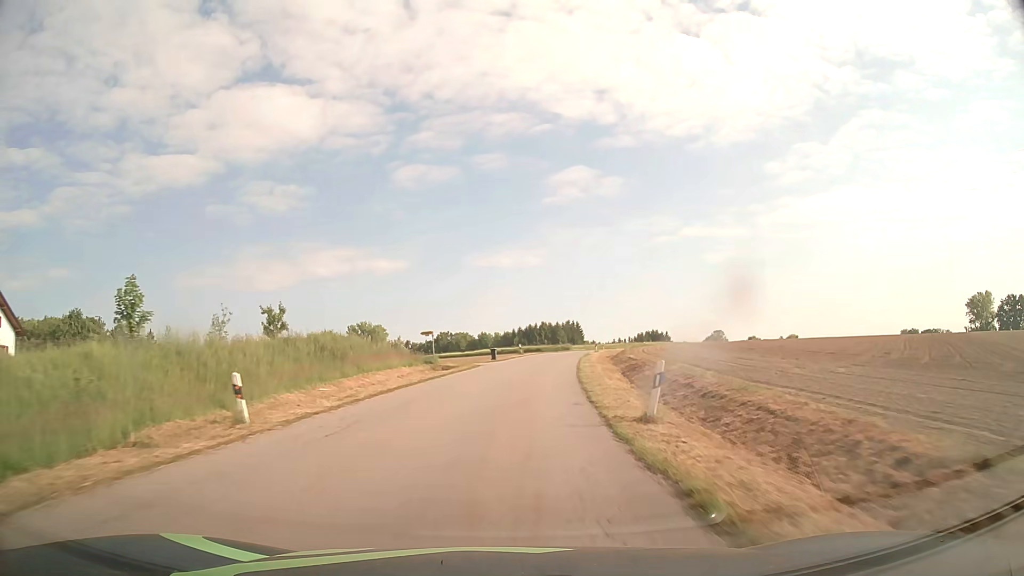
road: tertiary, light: Day
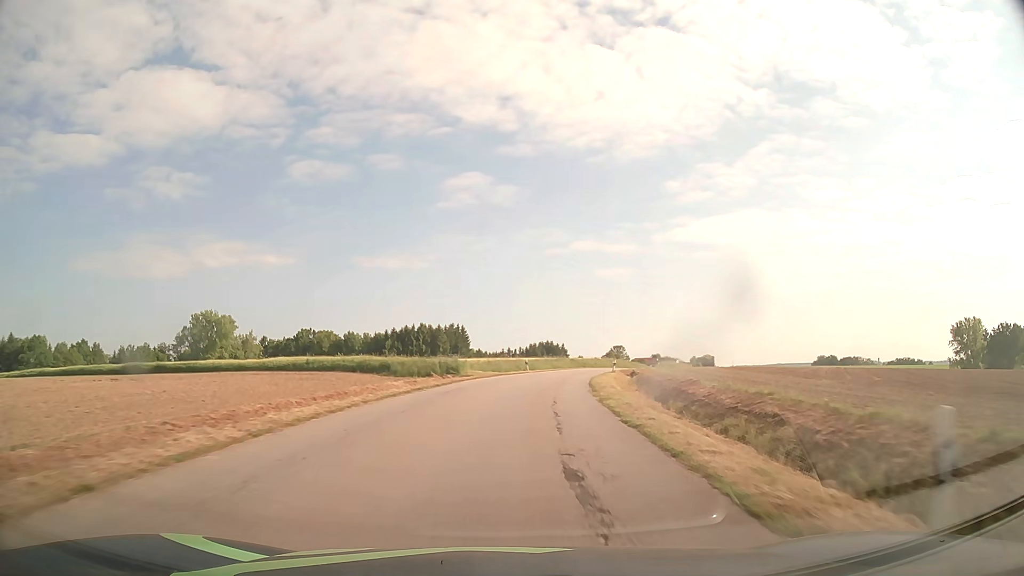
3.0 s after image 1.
(+4.5, +57.3) m; +9°
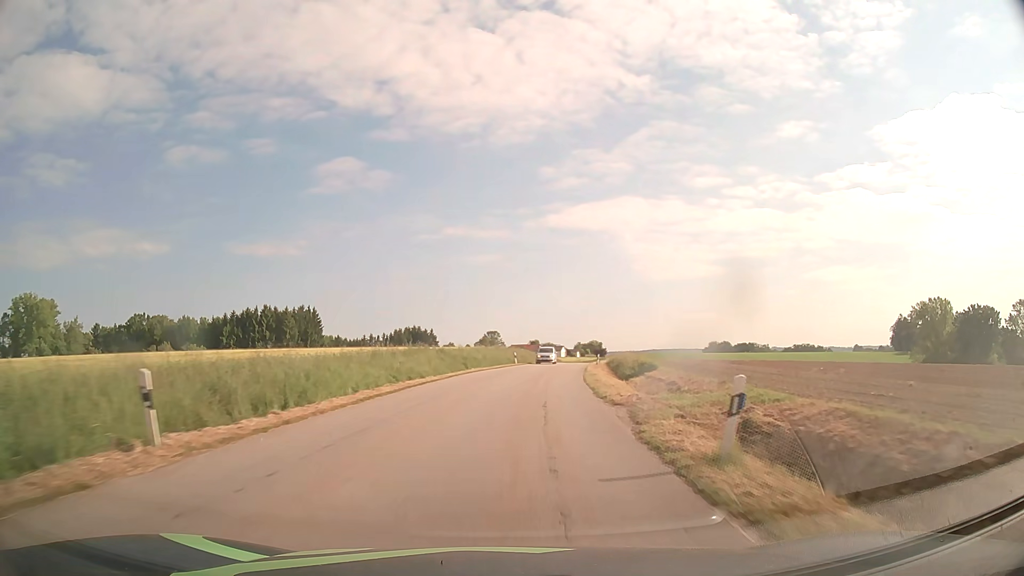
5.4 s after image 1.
(+4.5, +45.4) m; +11°
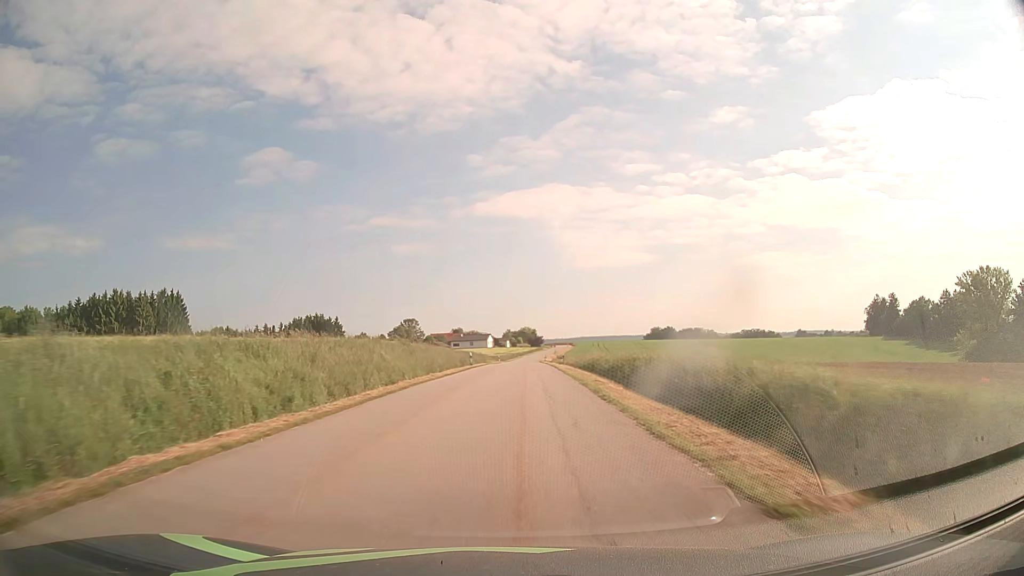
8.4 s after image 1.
(+5.3, +56.4) m; +7°
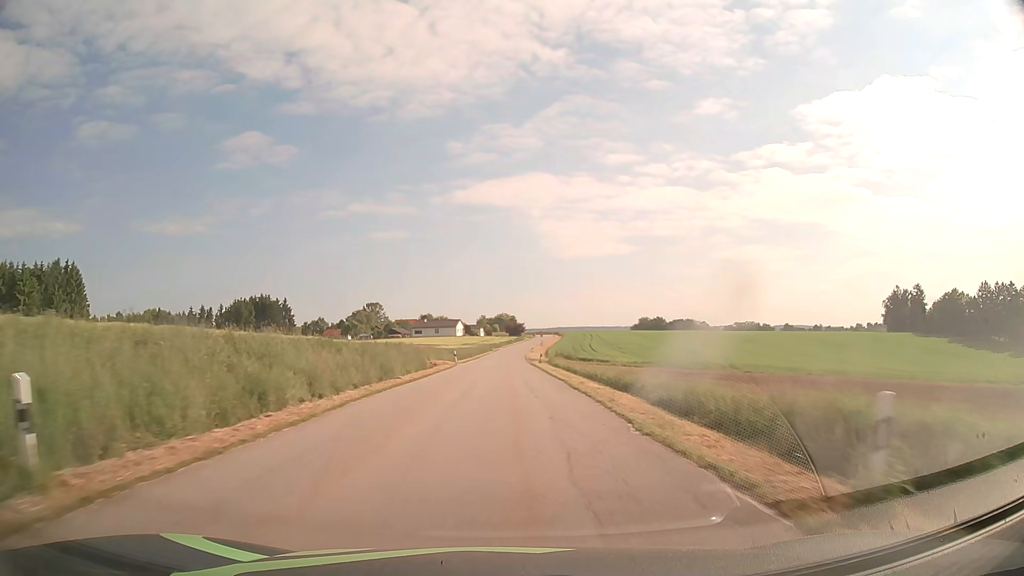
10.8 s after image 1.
(+1.1, +46.4) m; +2°
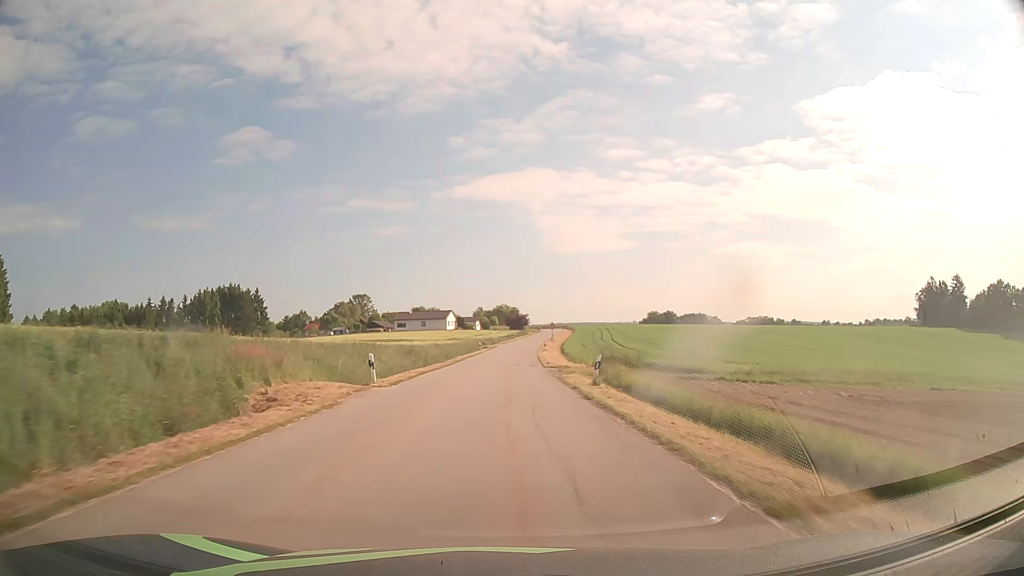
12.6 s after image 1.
(-0.1, +34.0) m; 0°
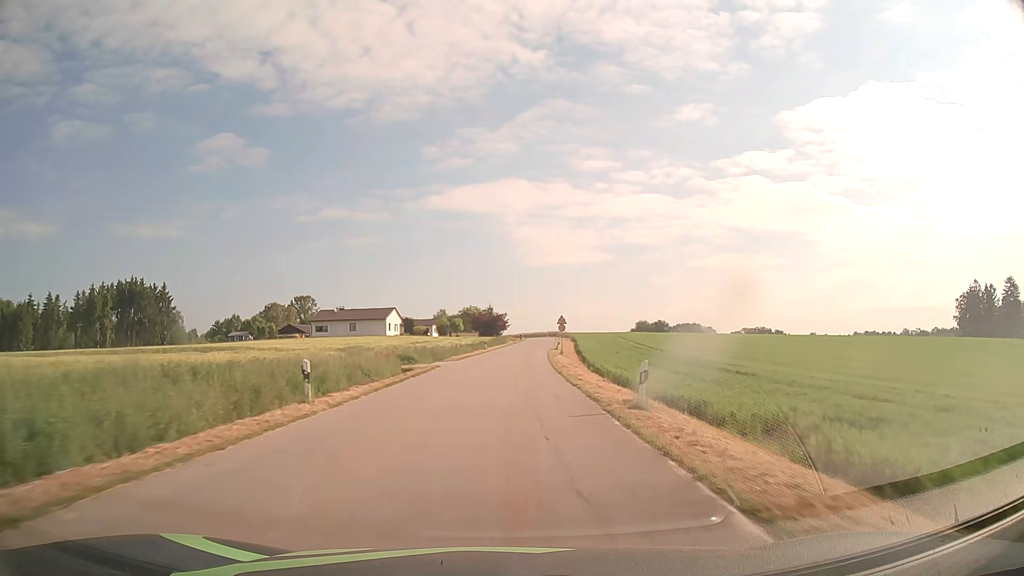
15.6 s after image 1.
(+0.5, +56.5) m; +2°
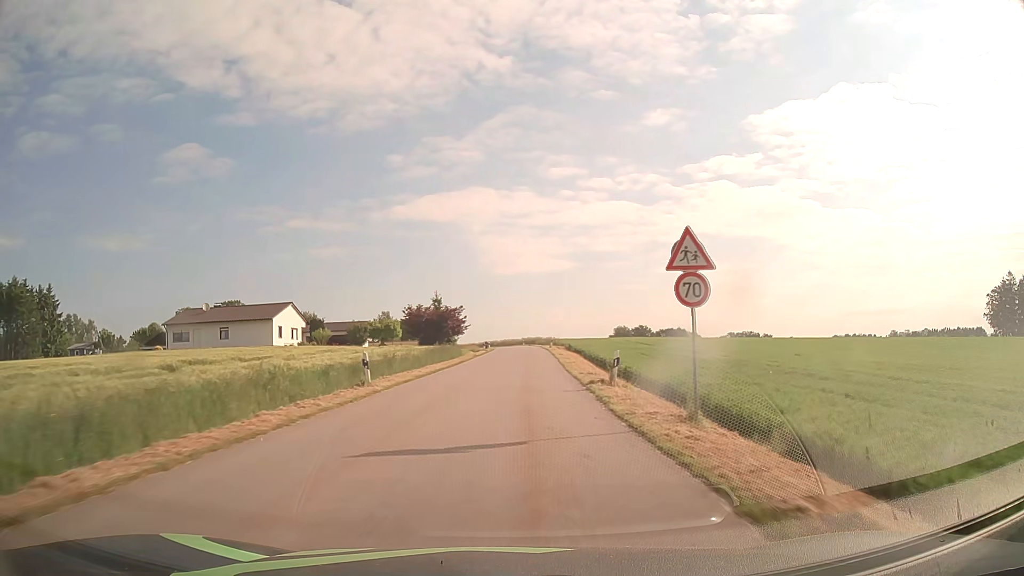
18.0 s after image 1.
(+1.0, +44.9) m; +3°
(0, +10) (0, +20) (+1, +30) (+1, +40) (+2, +50) (+2, +60) (+2, +70) (+3, +80) (+3, +90) (+2, +100) m
